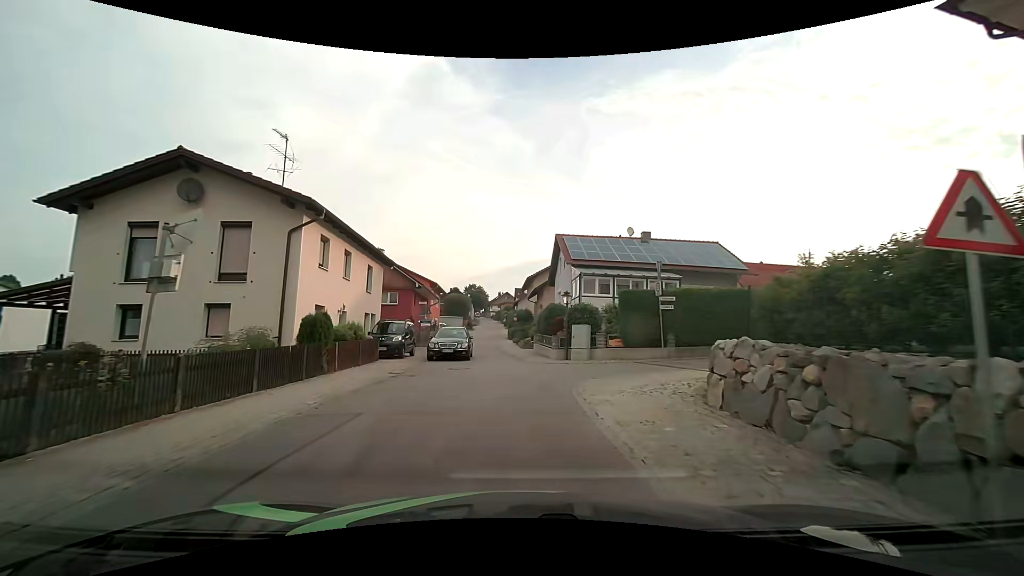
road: tertiary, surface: asphalt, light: Day
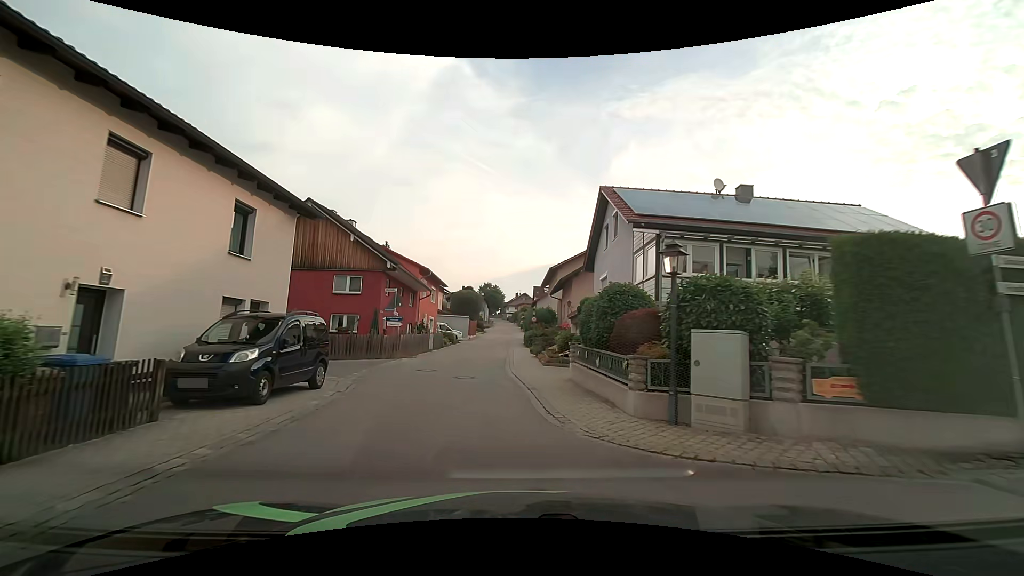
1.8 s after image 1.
(-0.1, +13.4) m; -2°
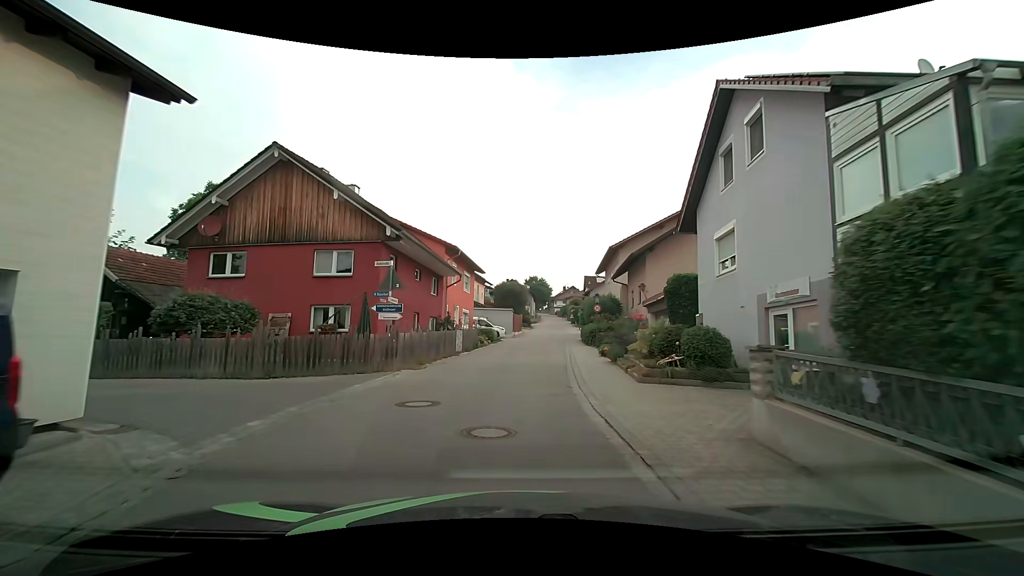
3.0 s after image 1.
(-0.4, +9.0) m; -5°
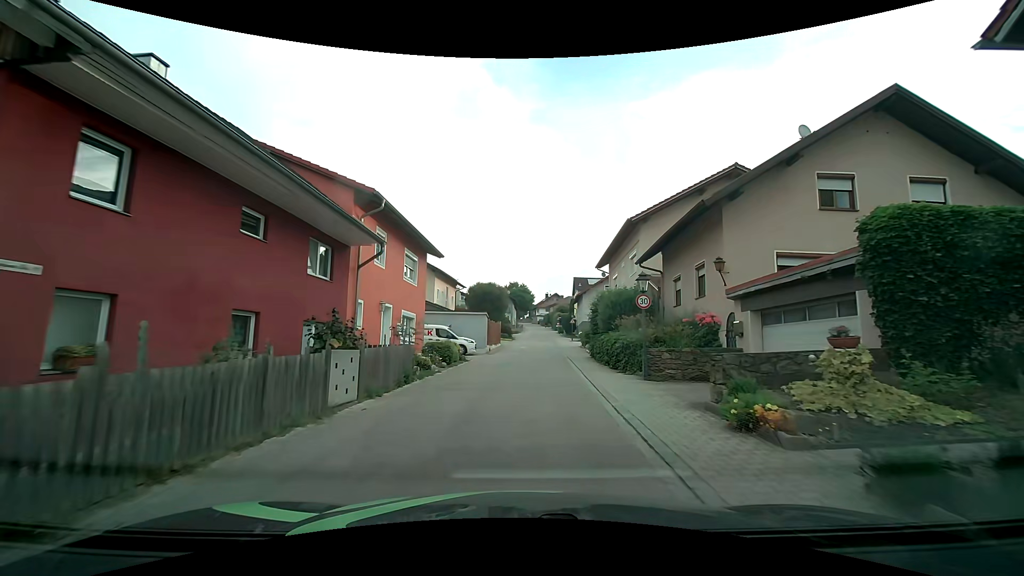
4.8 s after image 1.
(0.0, +13.5) m; +2°
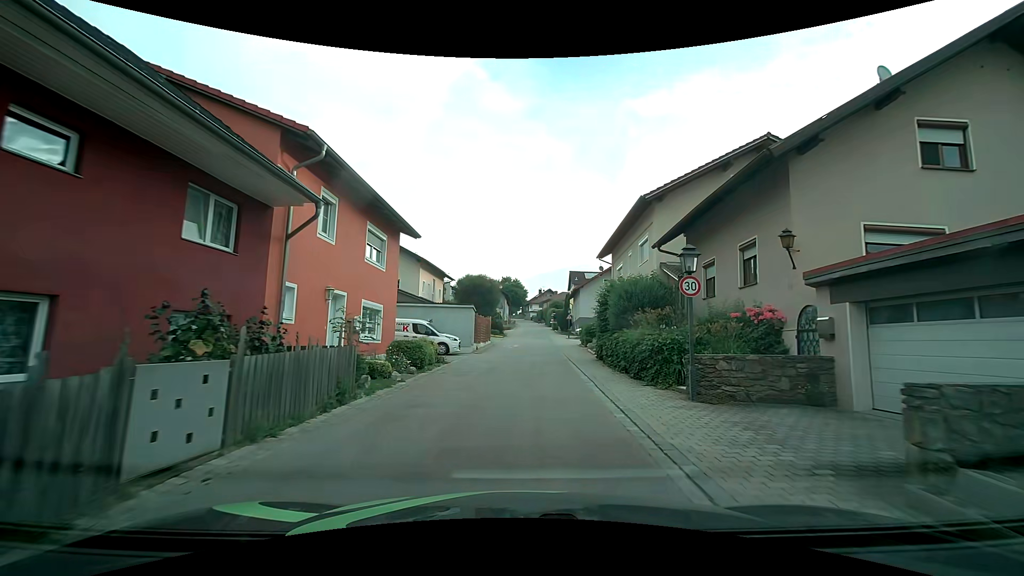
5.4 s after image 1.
(0.0, +4.4) m; 0°
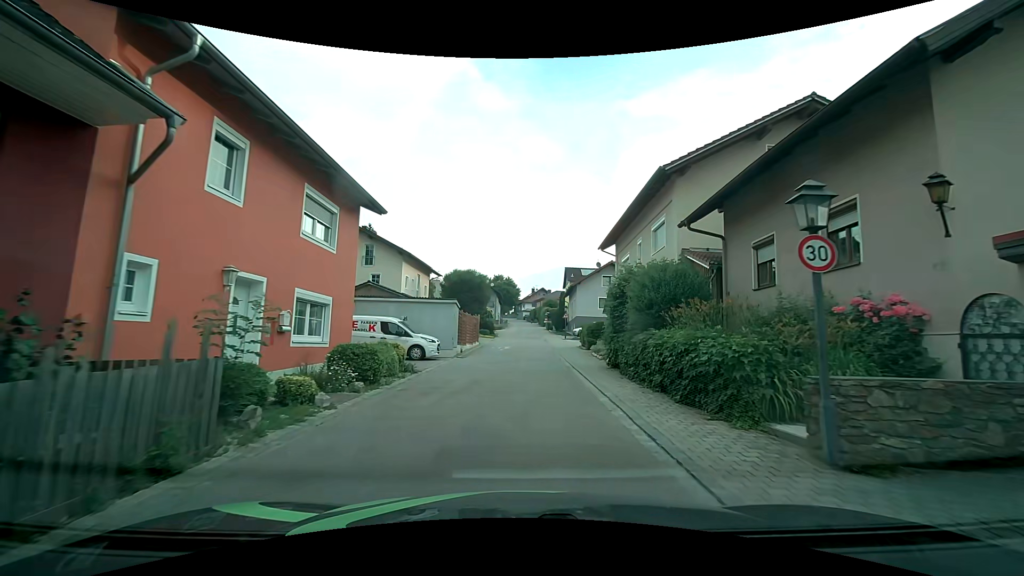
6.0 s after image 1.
(0.0, +4.4) m; +1°
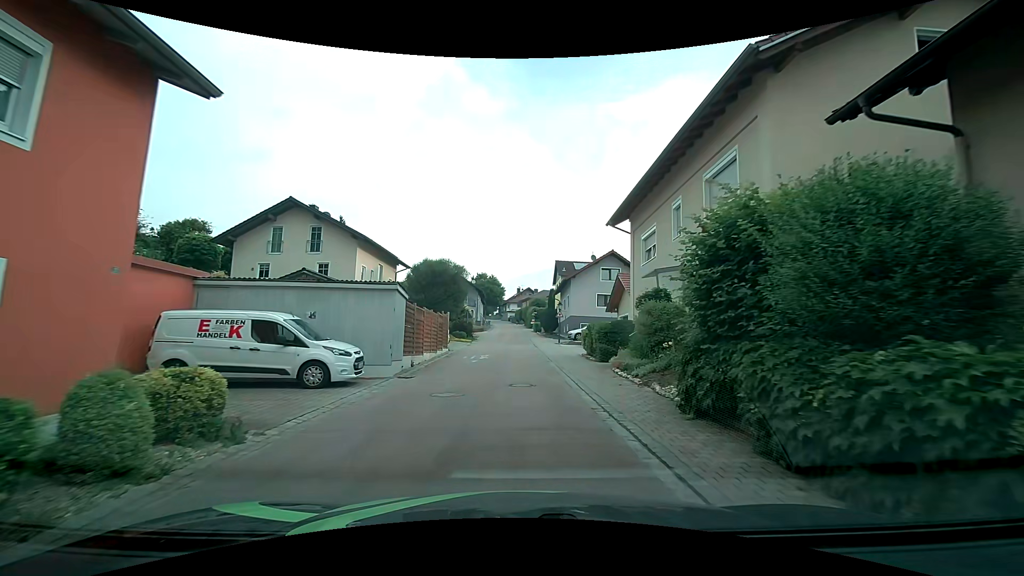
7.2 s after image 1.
(+0.1, +8.9) m; +2°
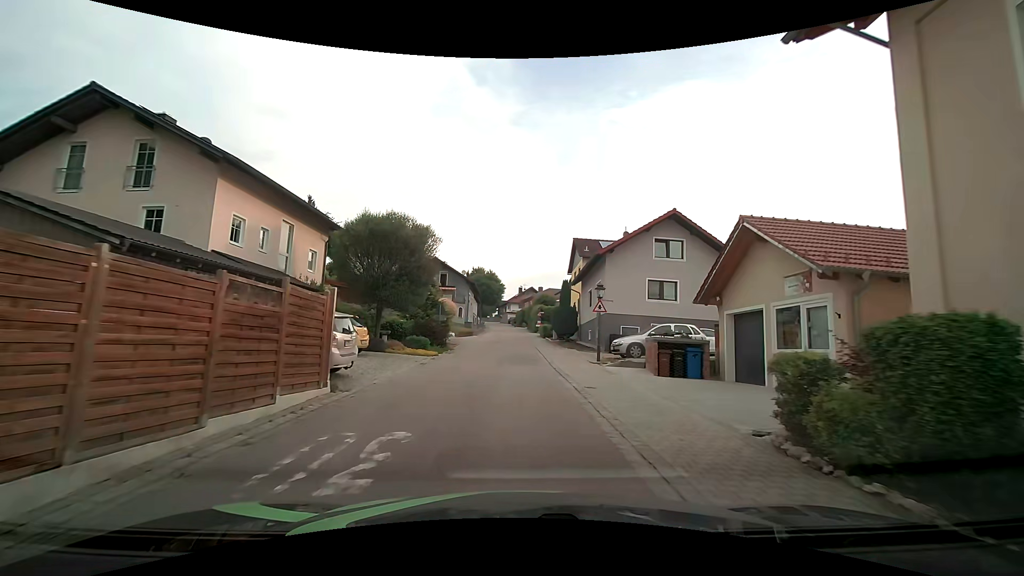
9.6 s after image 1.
(0.0, +17.8) m; 0°
(0, +10) (0, +20) (0, +30) (0, +40) (0, +50) (-1, +60) (-1, +70) (-1, +80) (-2, +90) (-4, +100) m
